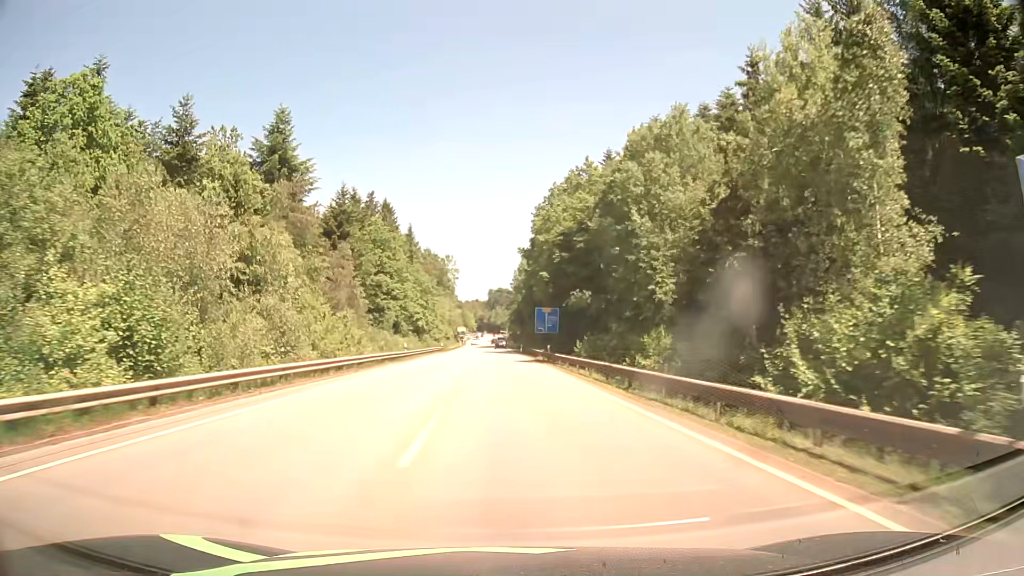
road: secondary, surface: asphalt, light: Day
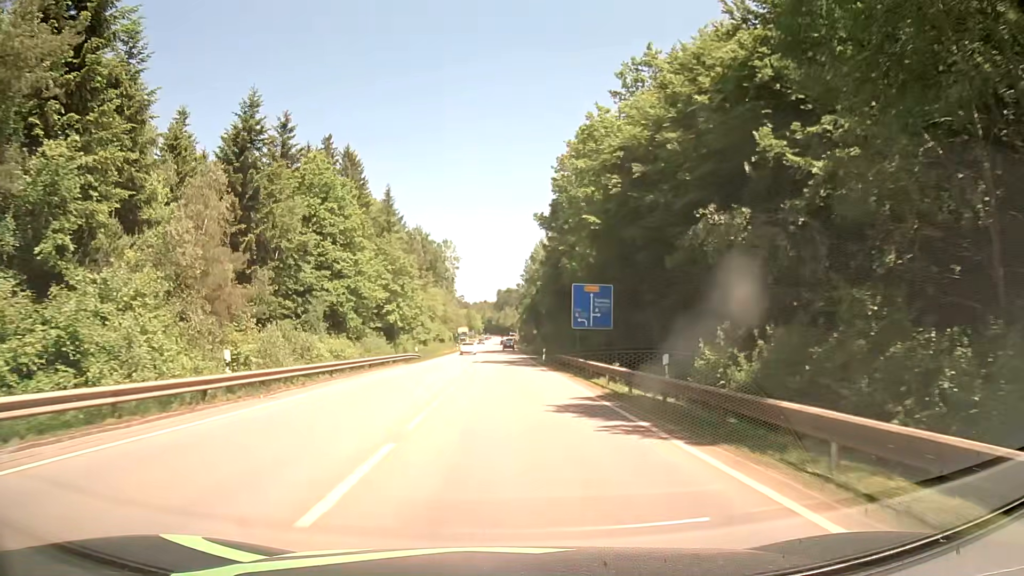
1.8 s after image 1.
(-0.4, +33.2) m; -2°
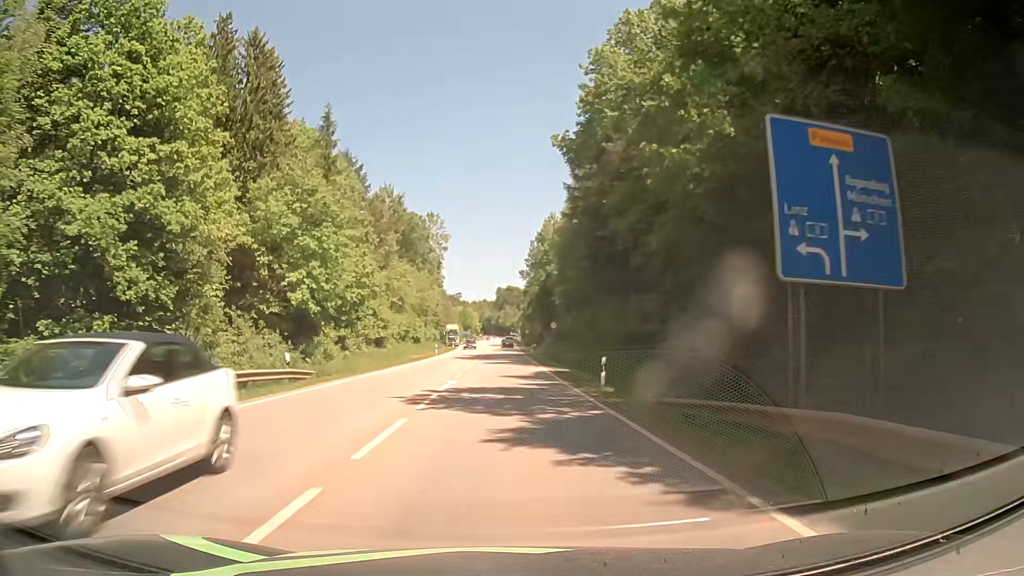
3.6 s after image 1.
(+0.4, +32.9) m; +1°
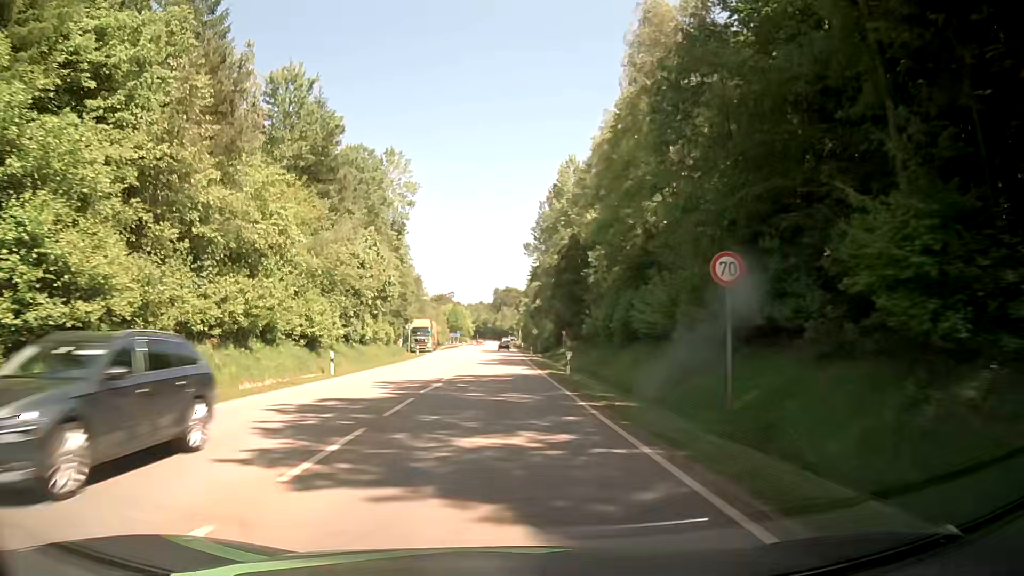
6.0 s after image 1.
(-0.2, +43.3) m; 0°
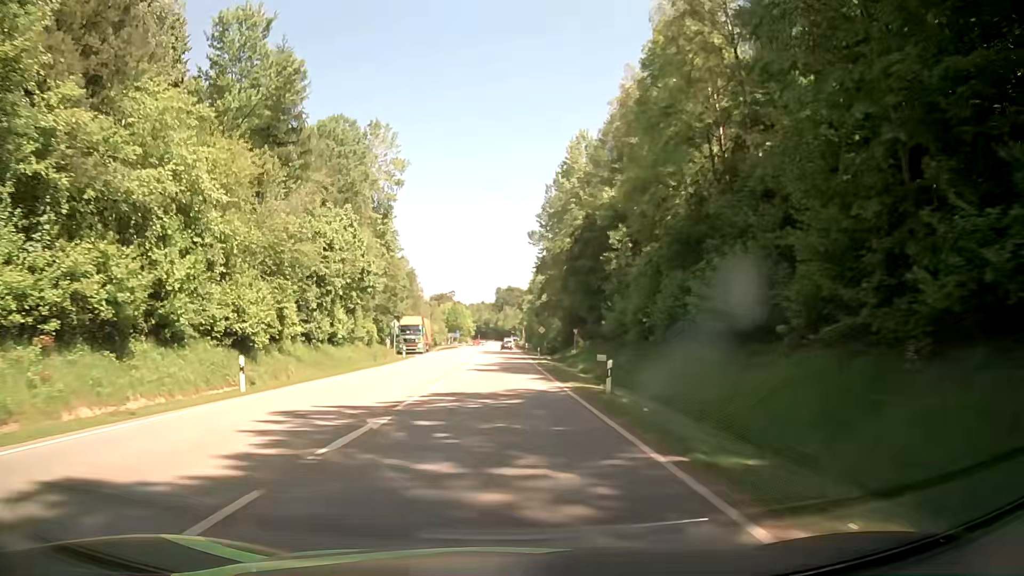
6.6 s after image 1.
(0.0, +10.7) m; 0°
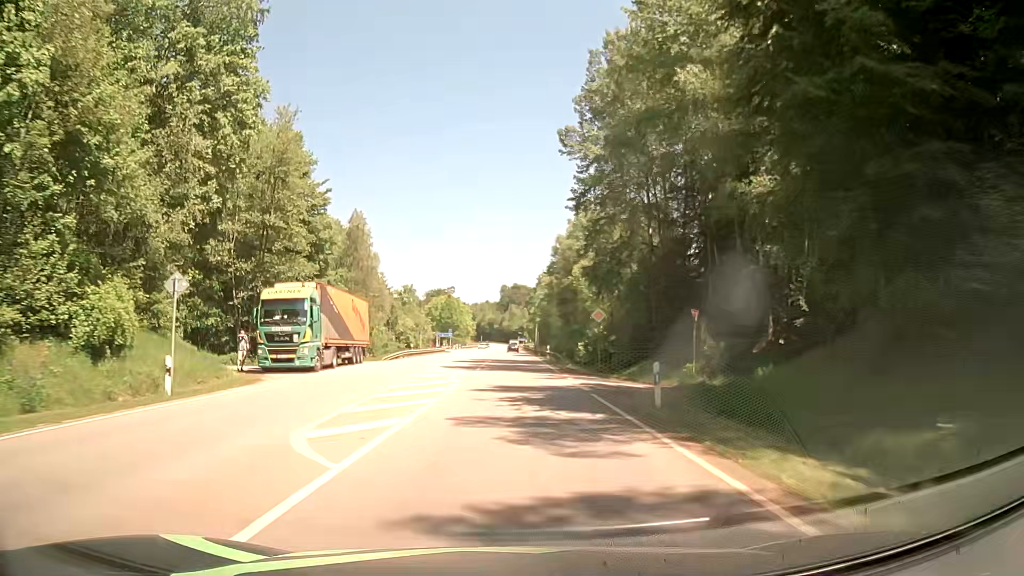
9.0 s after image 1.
(-0.2, +42.9) m; 0°
(0, +10) (0, +20) (0, +30) (0, +40) (0, +50) (0, +60) (+1, +70) (+1, +80) (+1, +90) (+1, +100) m
